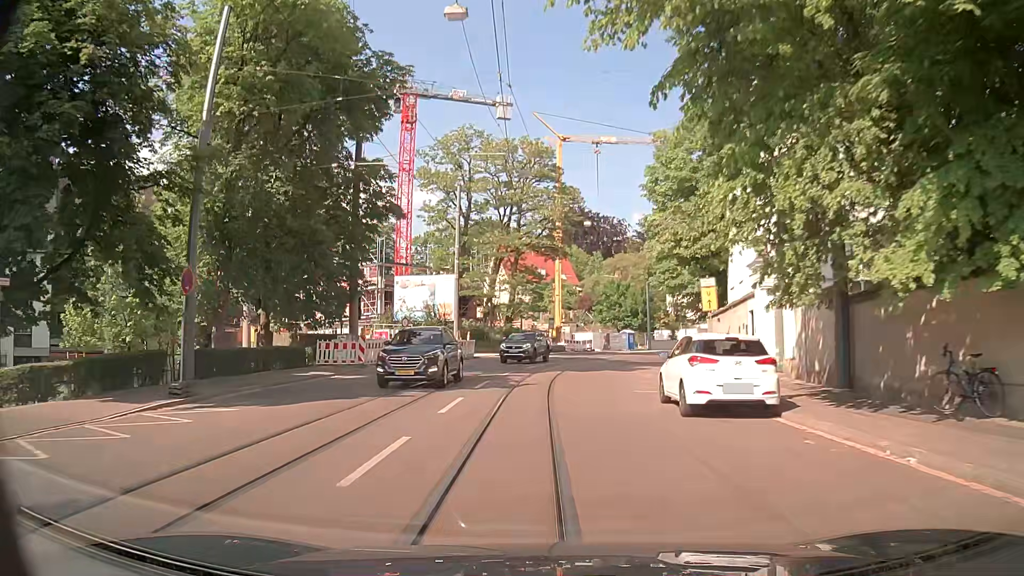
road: tertiary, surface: asphalt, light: Day
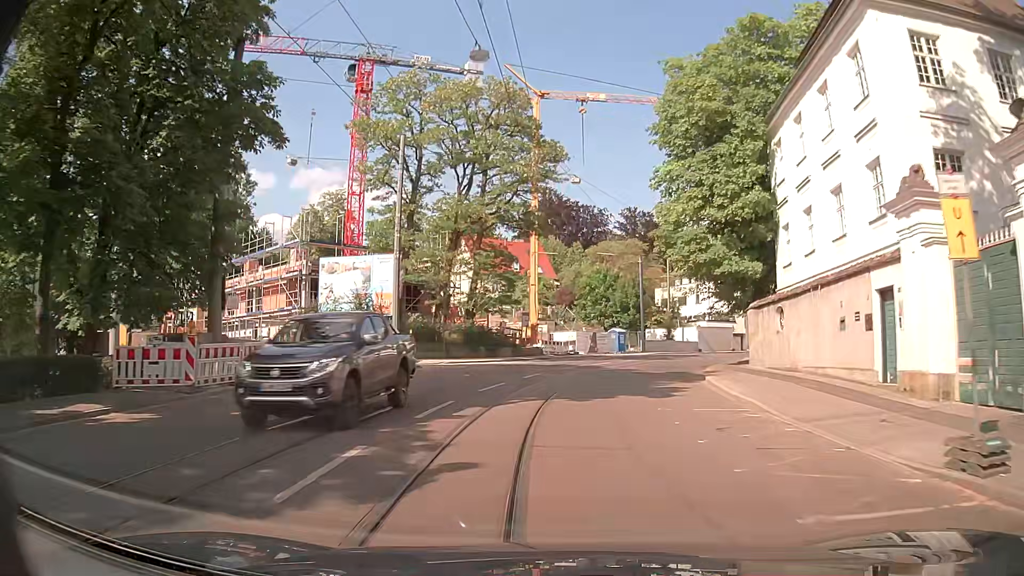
(0.0, +12.8) m; +1°
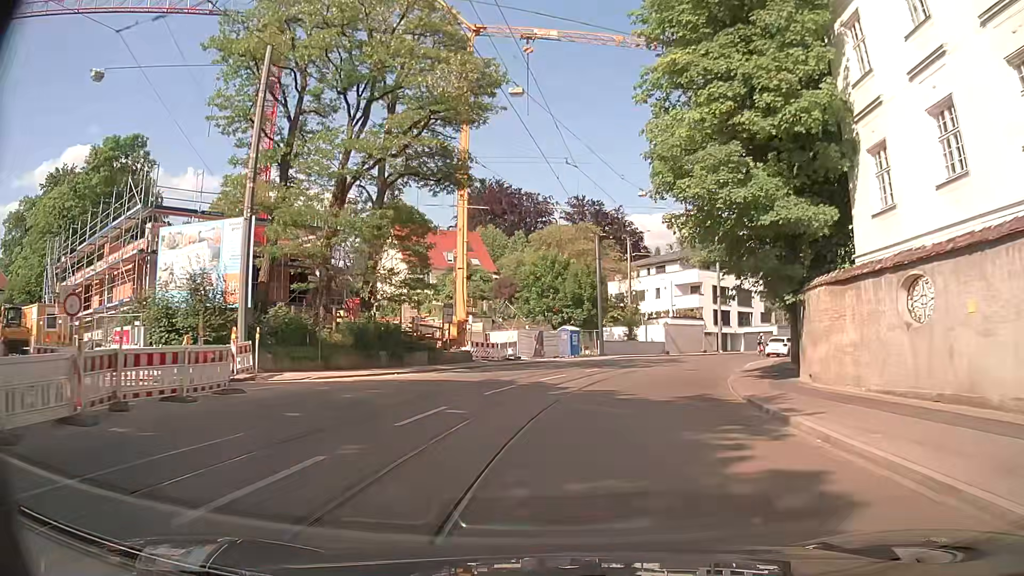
(+0.5, +12.5) m; +5°
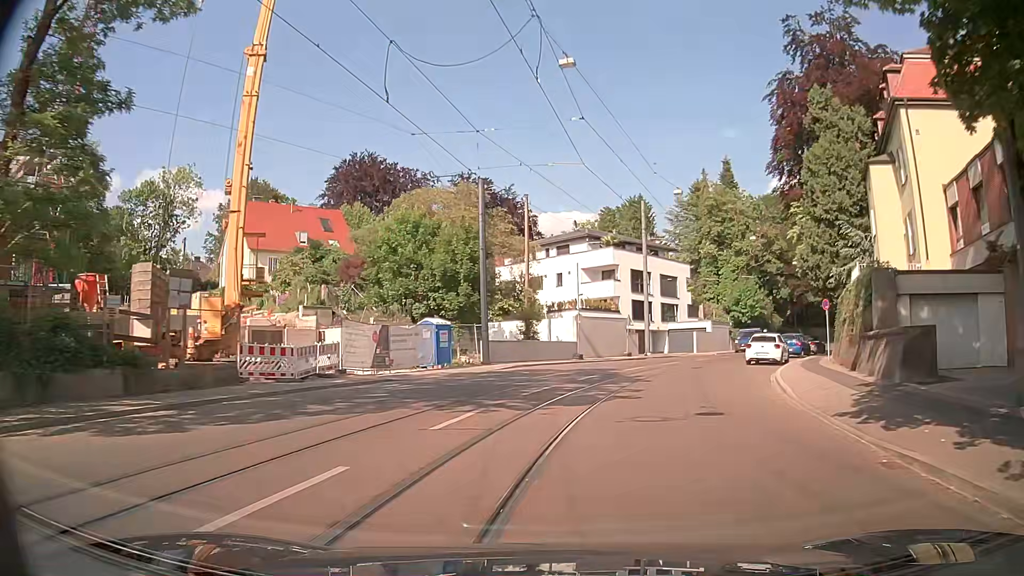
(+1.2, +18.0) m; +8°
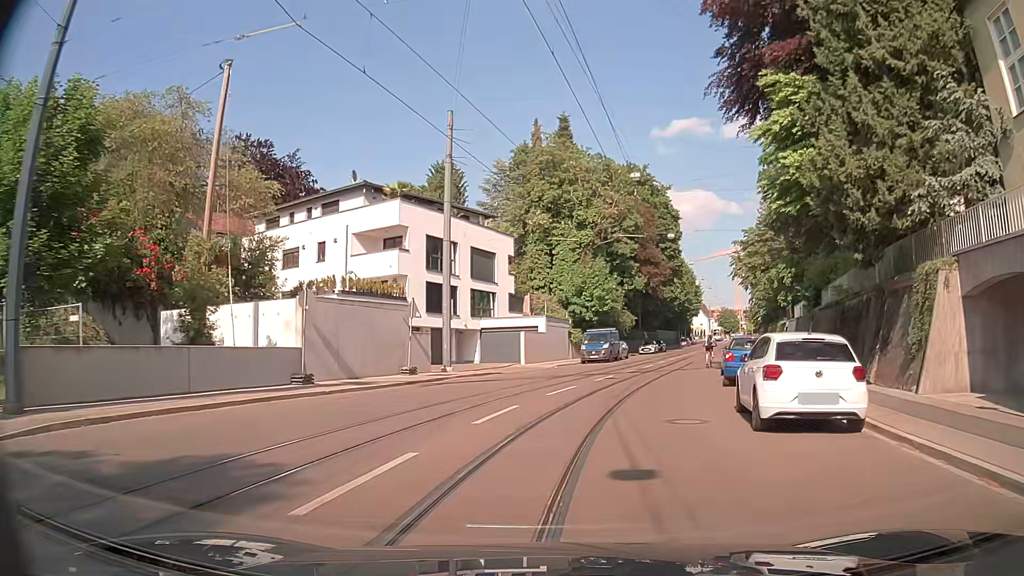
(+3.2, +21.8) m; +17°
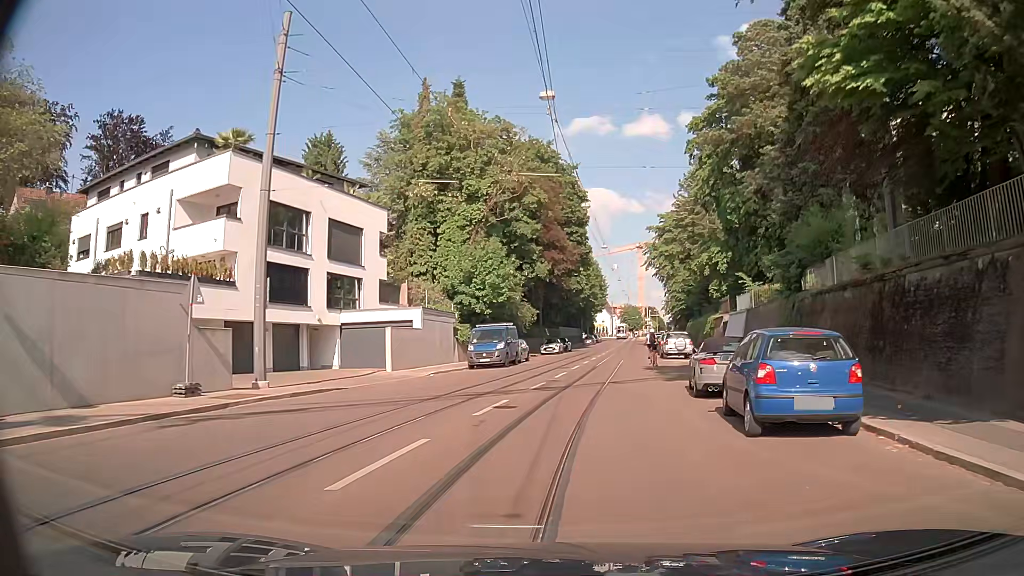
(+0.8, +10.6) m; +9°
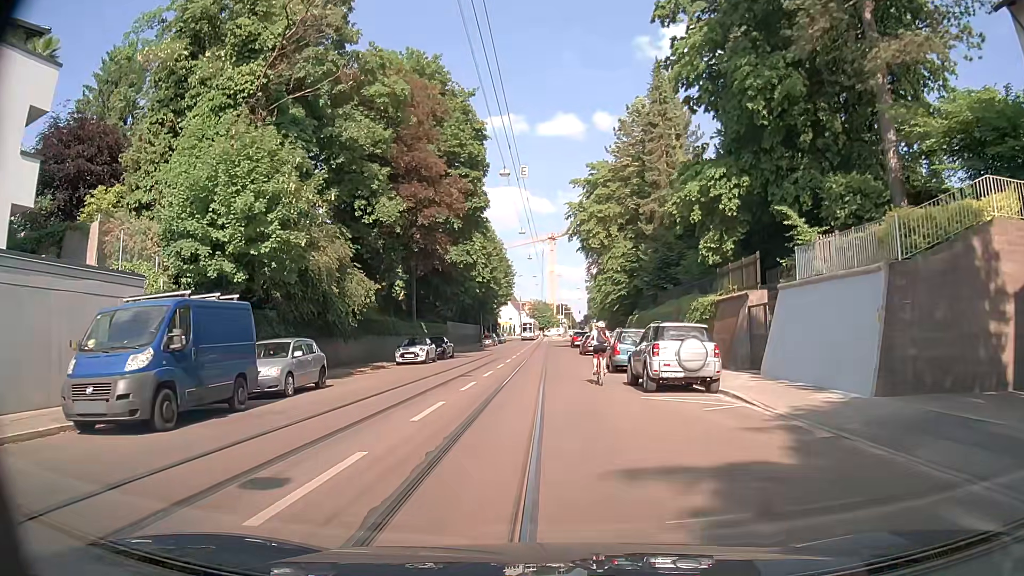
(+2.3, +24.8) m; +8°
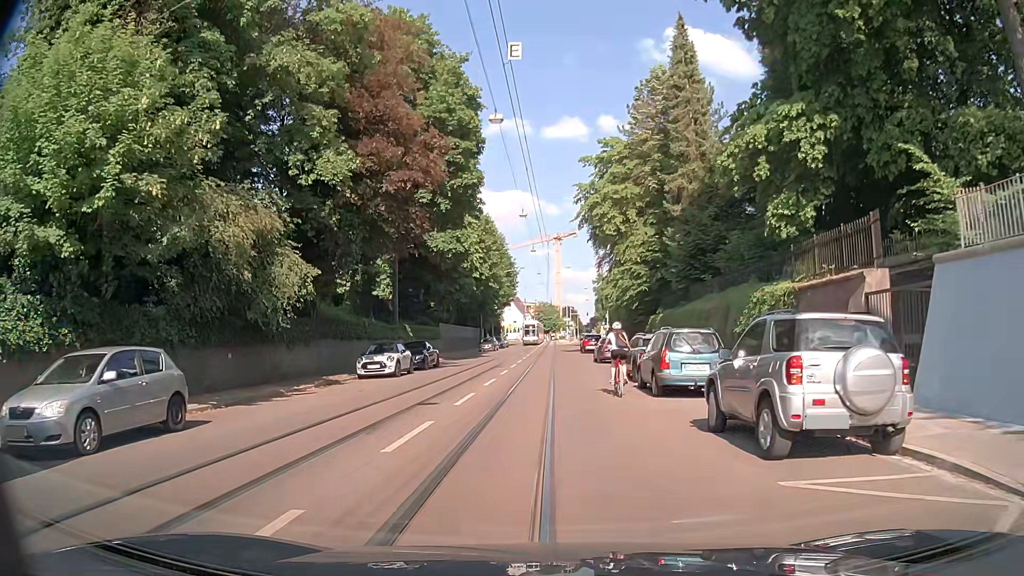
(-0.1, +8.4) m; 0°
